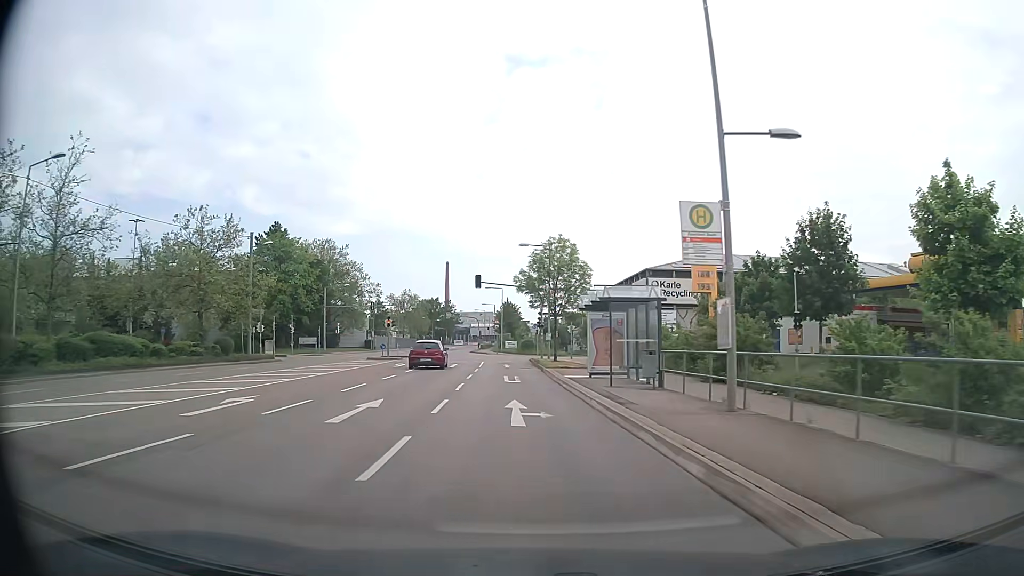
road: secondary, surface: asphalt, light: Day
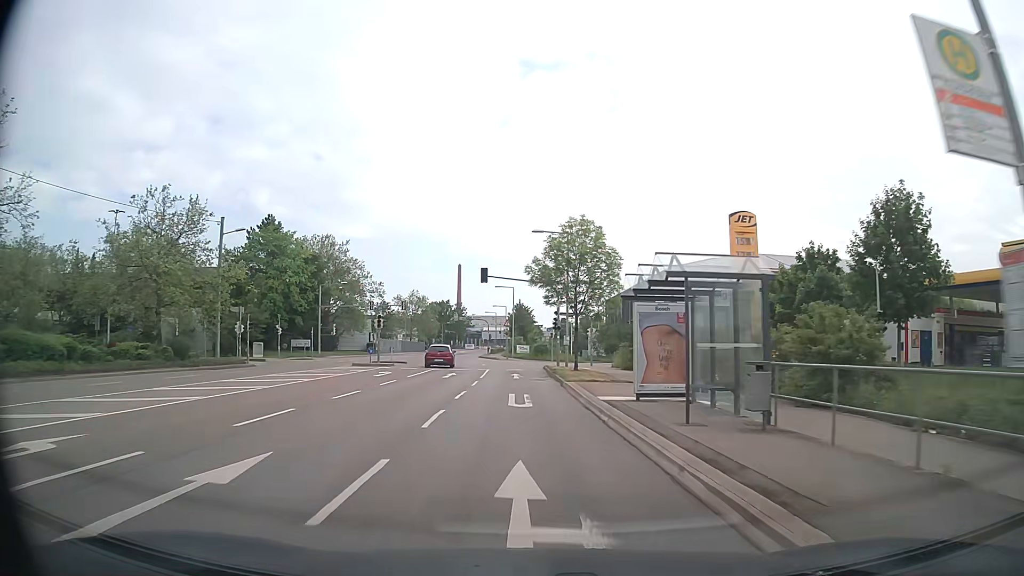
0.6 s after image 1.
(-0.1, +7.6) m; -1°
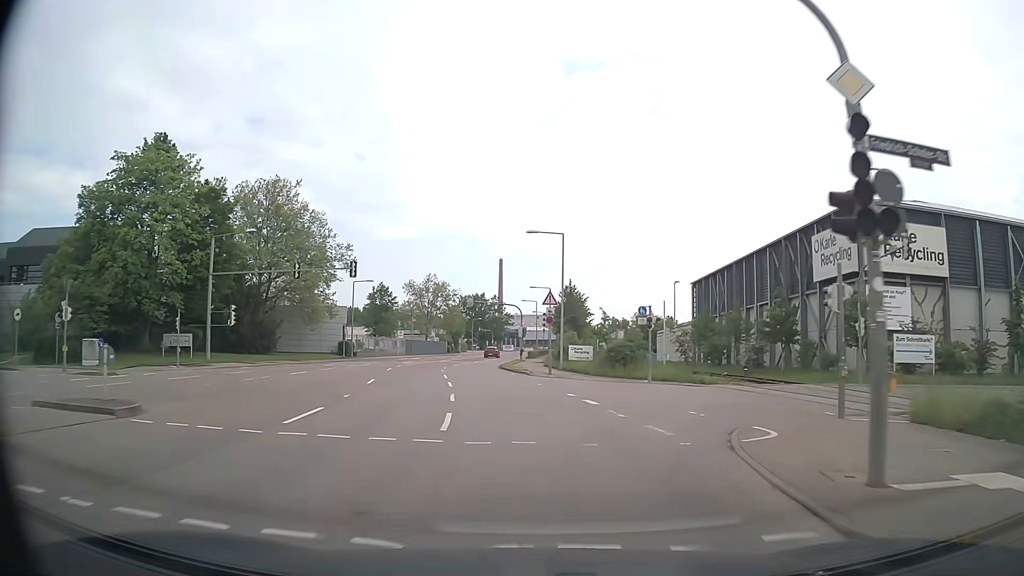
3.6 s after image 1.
(-1.0, +38.1) m; -4°
(0, +10) (-1, +20) (-2, +30) (-3, +40) (-4, +50) (-4, +60) (-3, +70) (-3, +80) (-2, +90) (-2, +100) m
